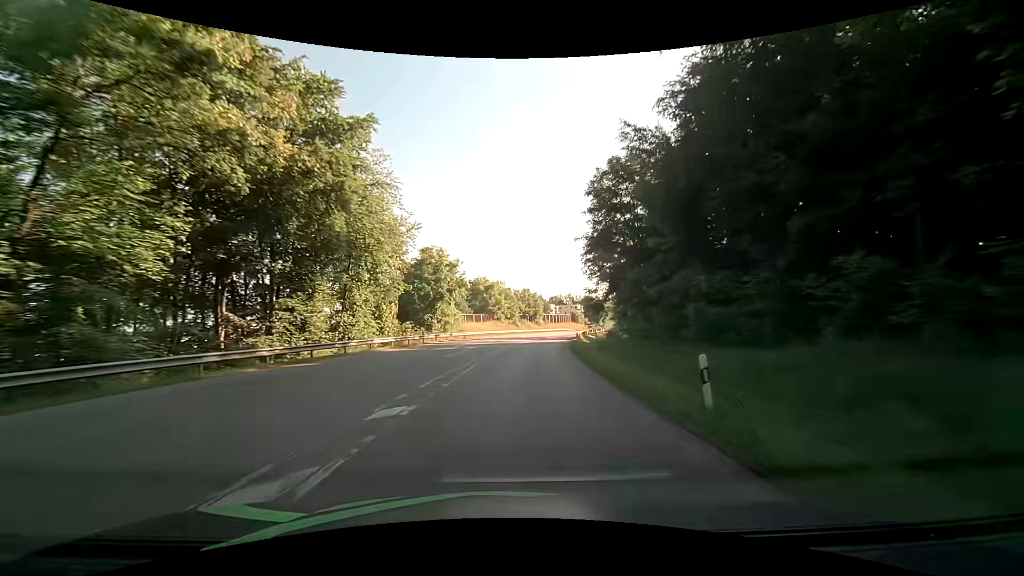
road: secondary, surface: asphalt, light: Day
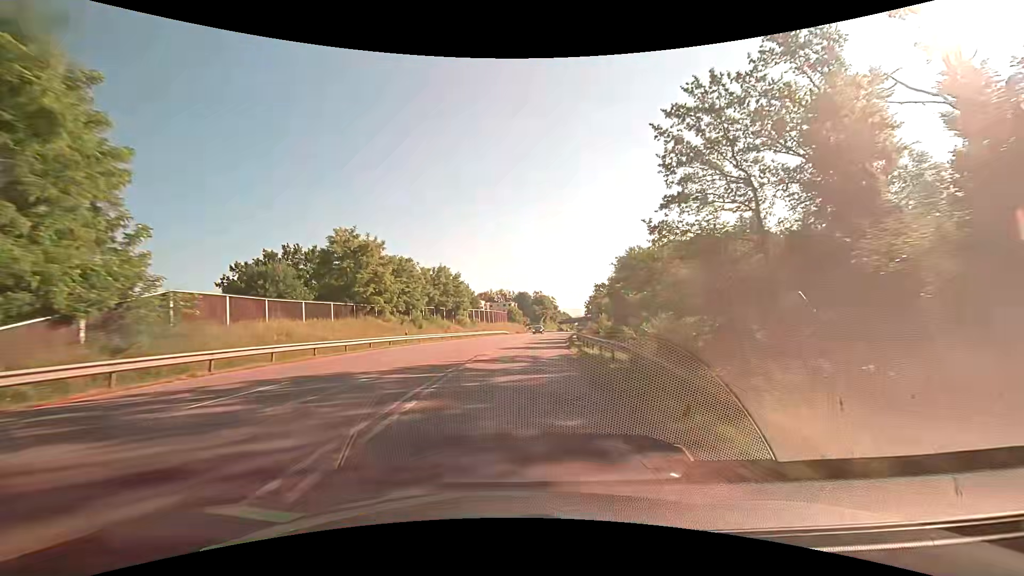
(+3.5, +49.6) m; +8°
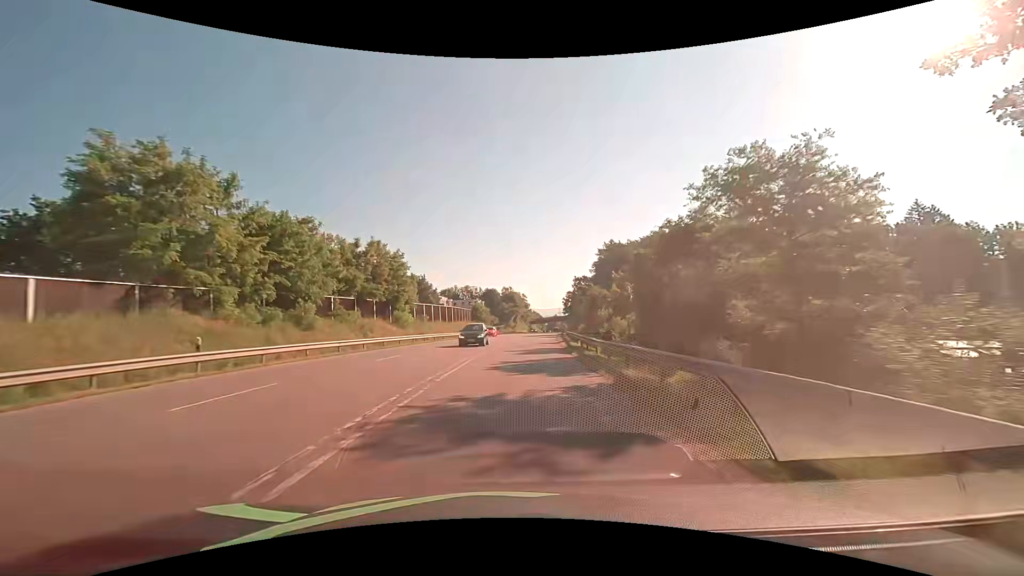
(+0.7, +23.6) m; +4°
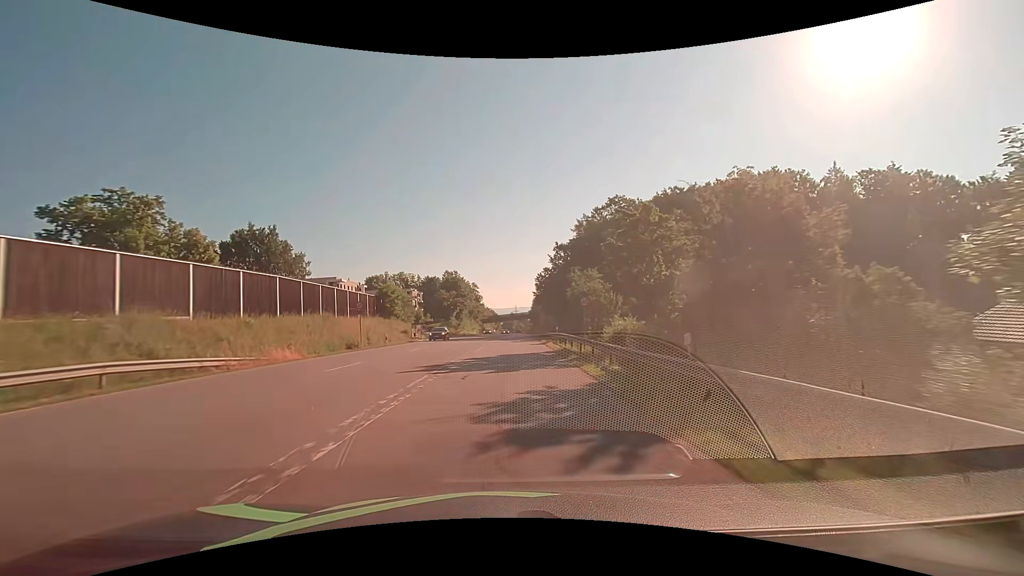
(+3.2, +54.5) m; +6°
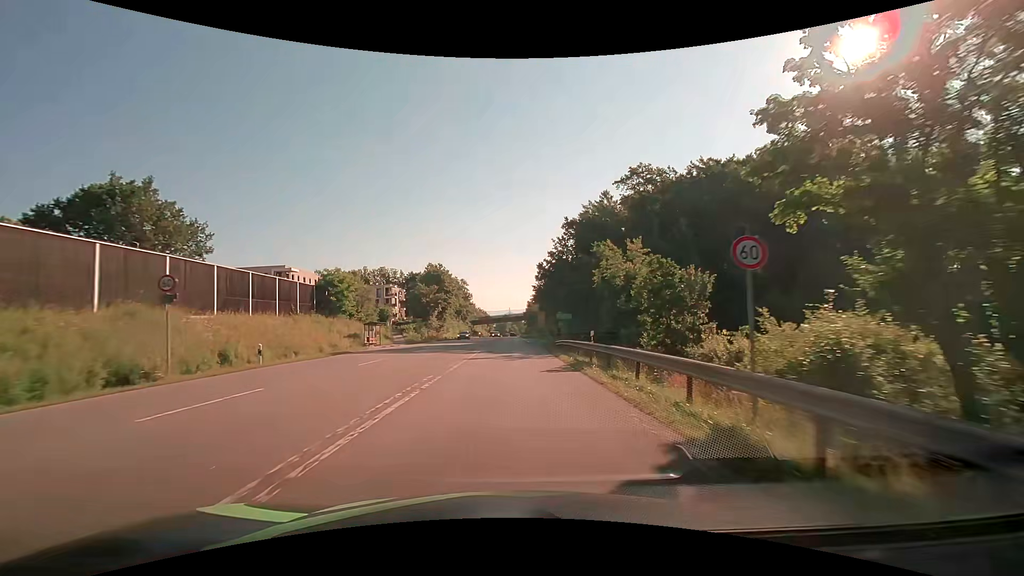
(+0.1, +20.0) m; +1°
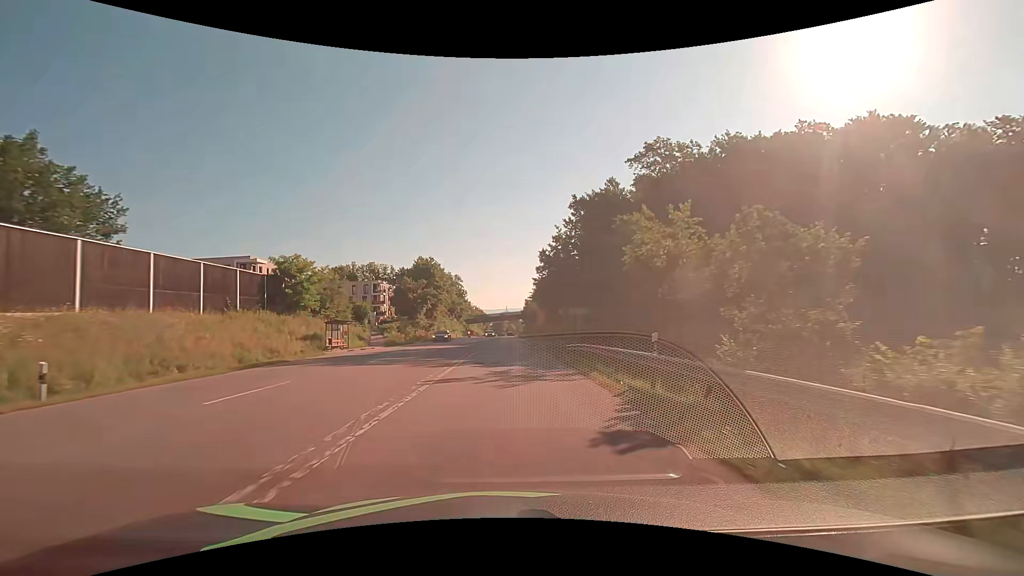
(0.0, +9.7) m; +1°
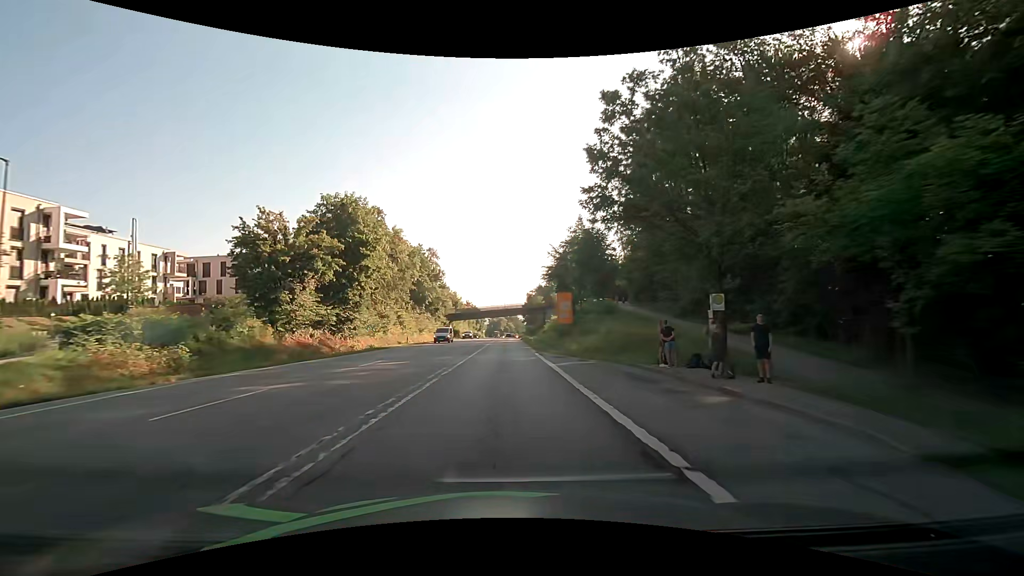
(+0.1, +47.2) m; 0°
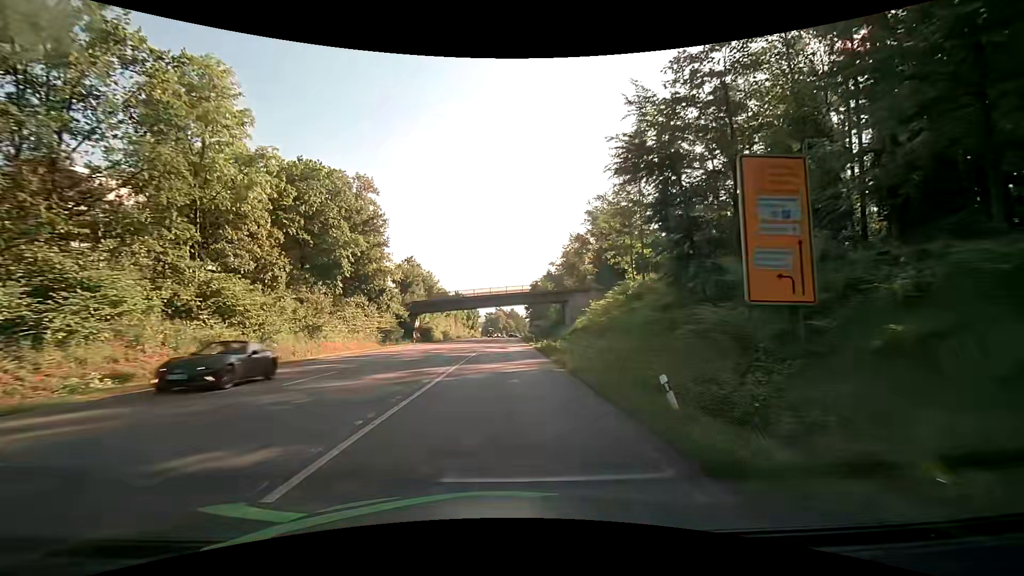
(+0.1, +46.3) m; 0°
(0, +10) (0, +20) (0, +30) (0, +40) (0, +50) (0, +60) (0, +70) (+1, +80) (+1, +90) (+1, +100) m
